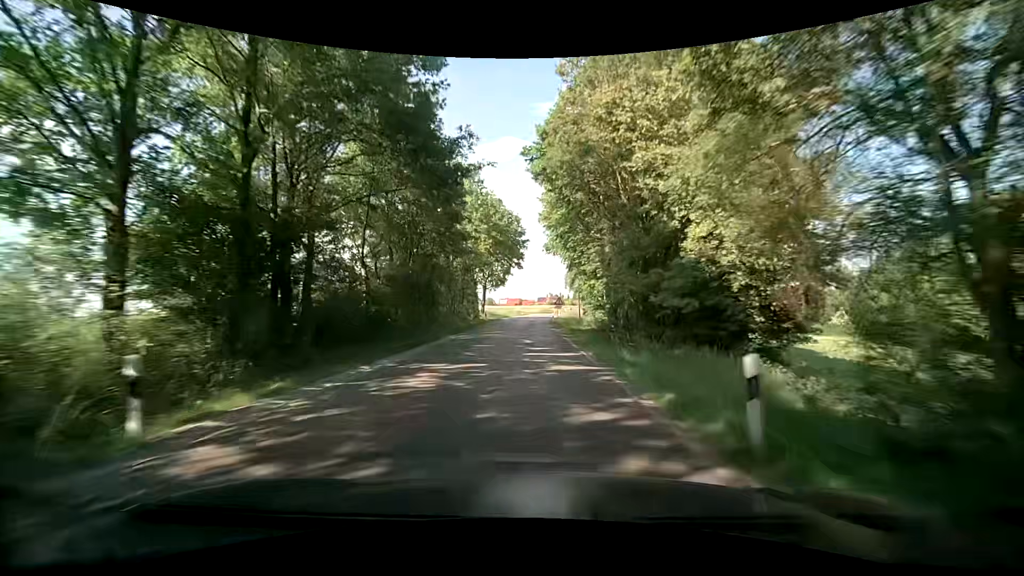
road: secondary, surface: asphalt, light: Day
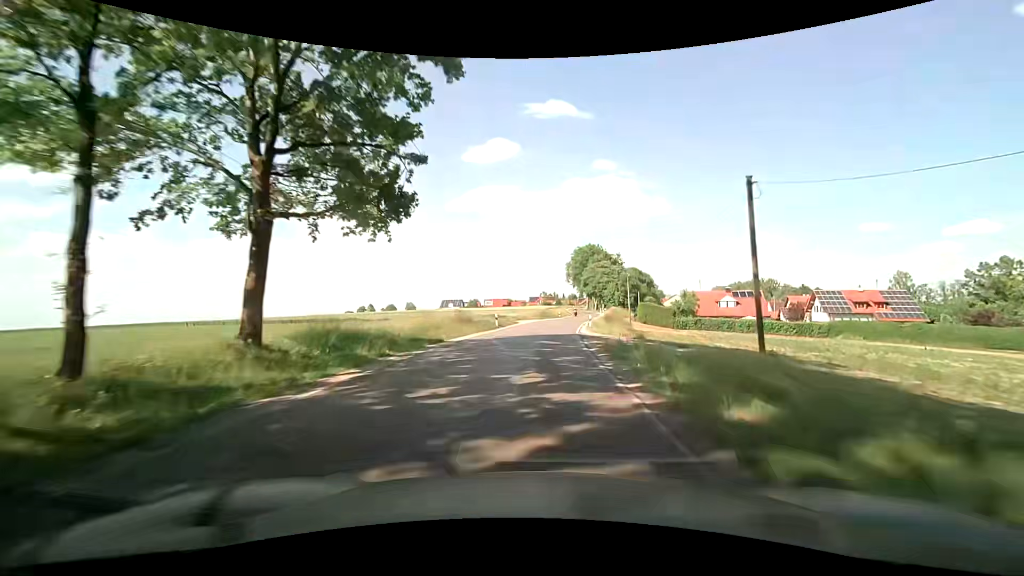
(-1.3, +55.8) m; 0°
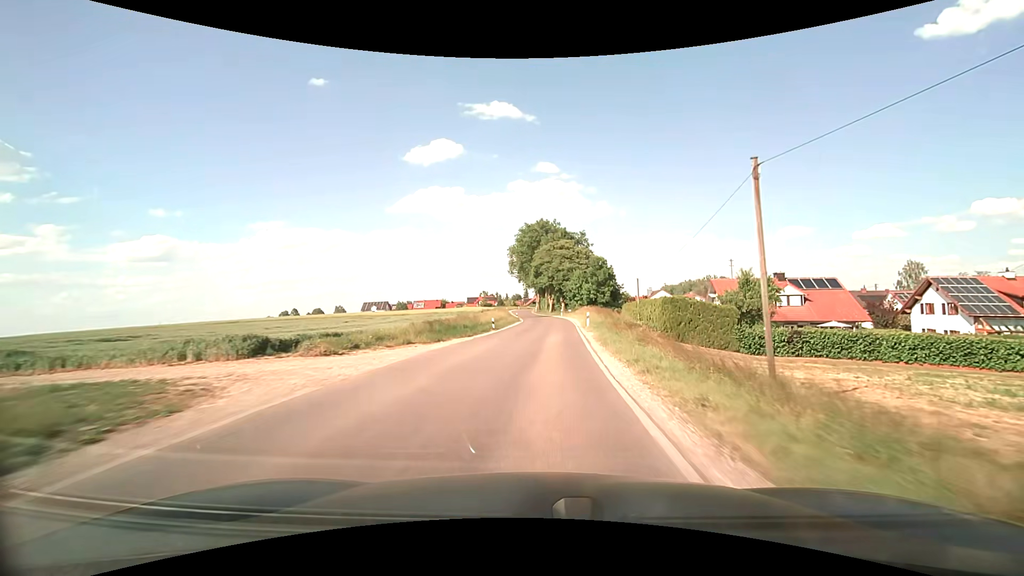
(+2.6, +43.0) m; +7°
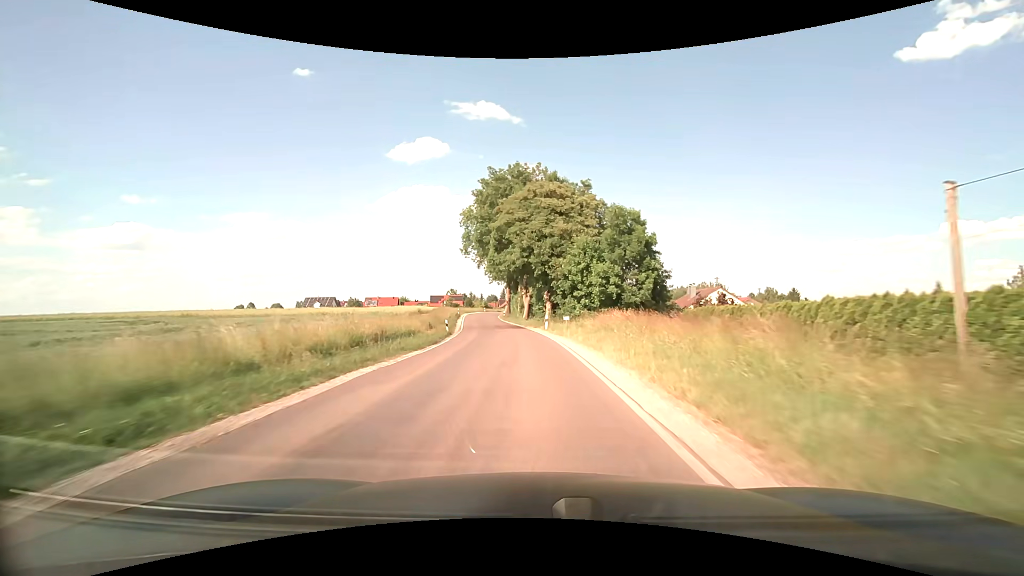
(+1.7, +42.1) m; +2°
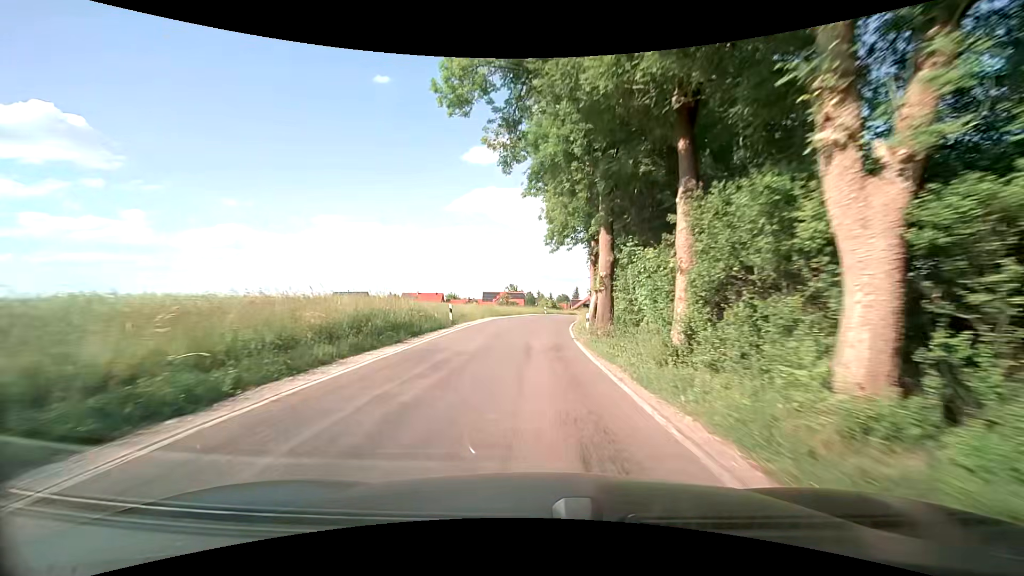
(-3.5, +49.8) m; -8°
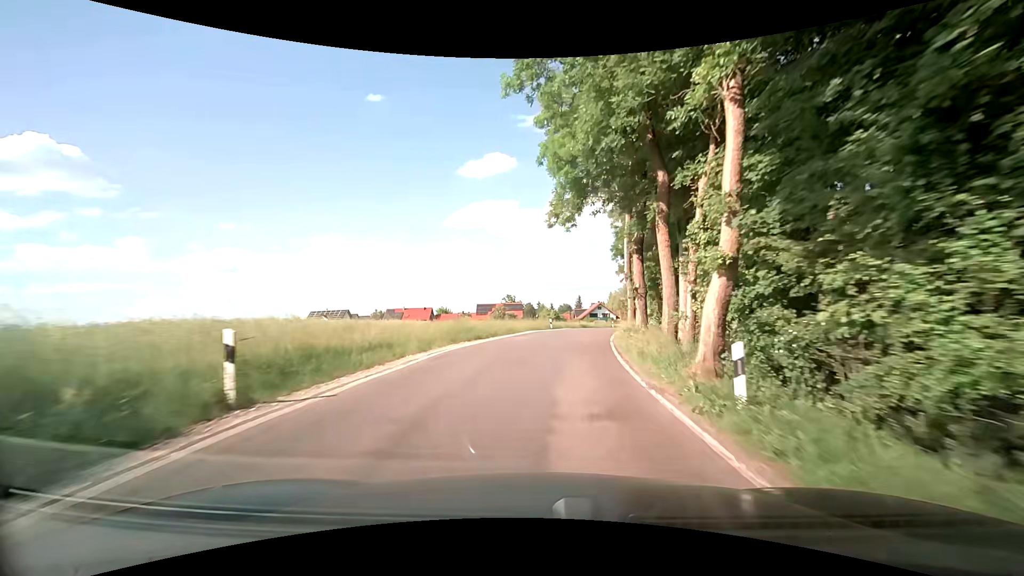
(-0.4, +18.2) m; -1°
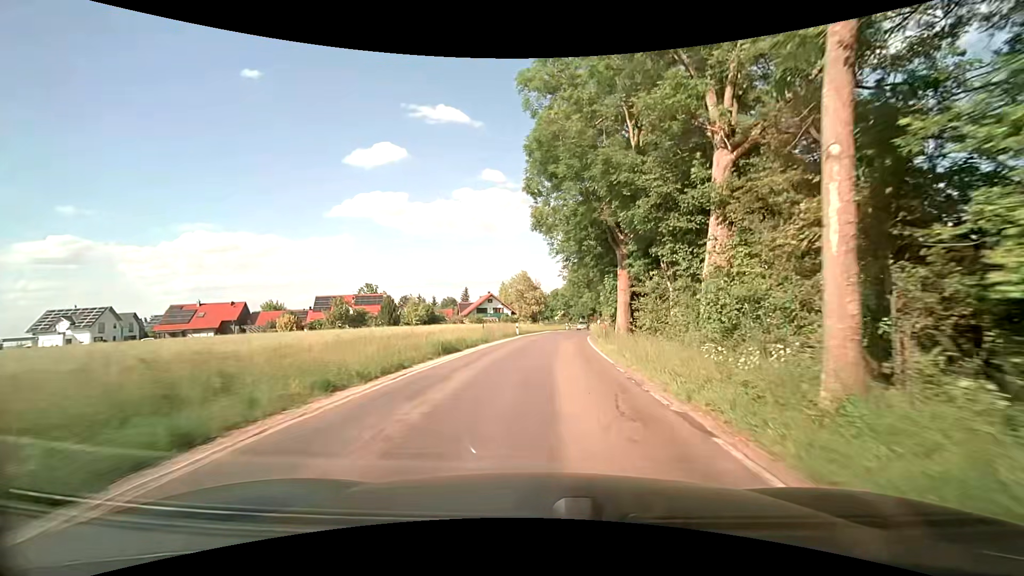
(+4.4, +42.0) m; +12°
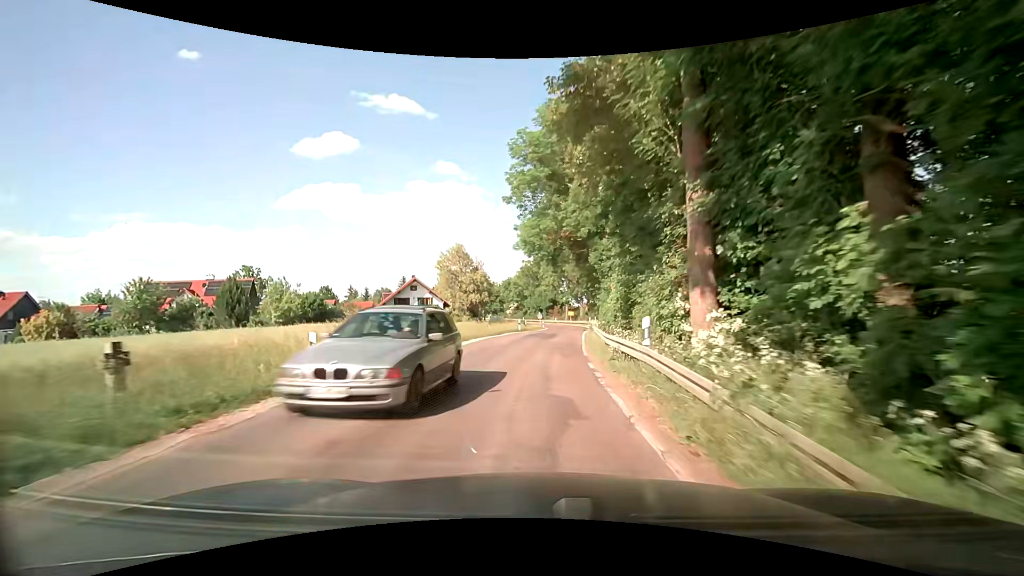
(+2.4, +31.8) m; +6°
(0, +10) (0, +20) (+1, +30) (+2, +40) (+3, +50) (+4, +60) (+5, +70) (+6, +80) (+5, +90) (+5, +100) m
